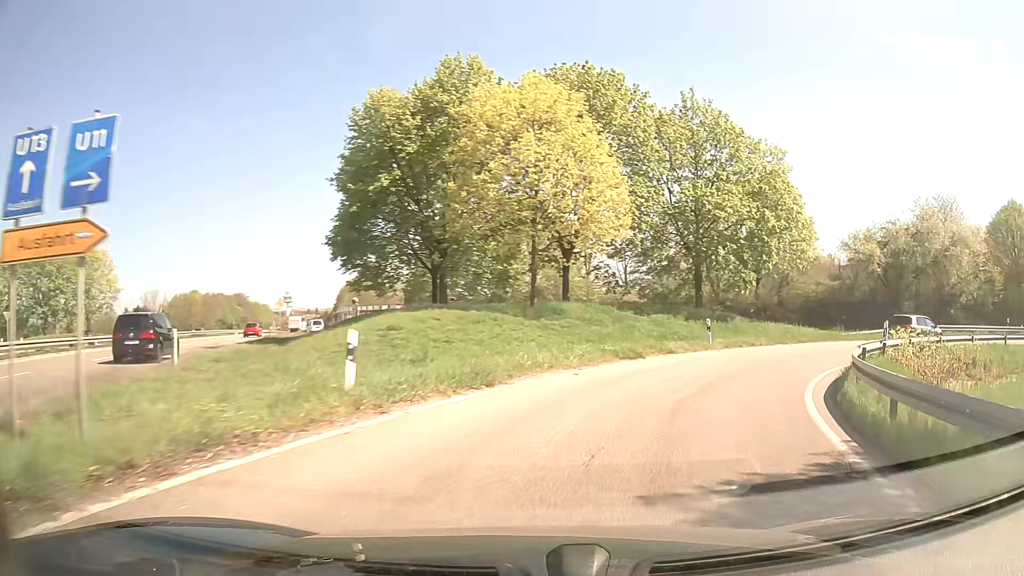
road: trunk_link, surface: asphalt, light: Day
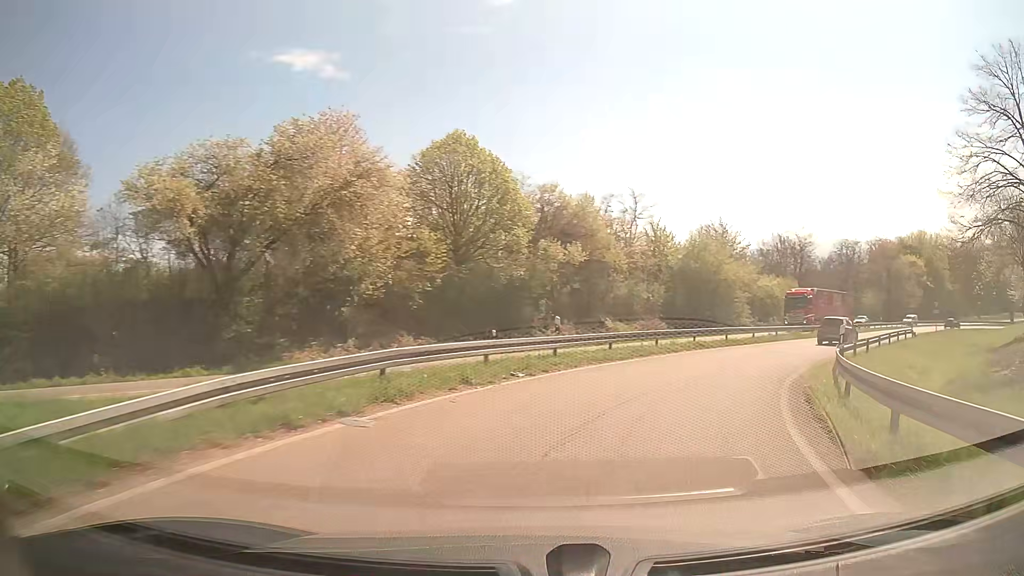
(+14.8, +27.2) m; +57°
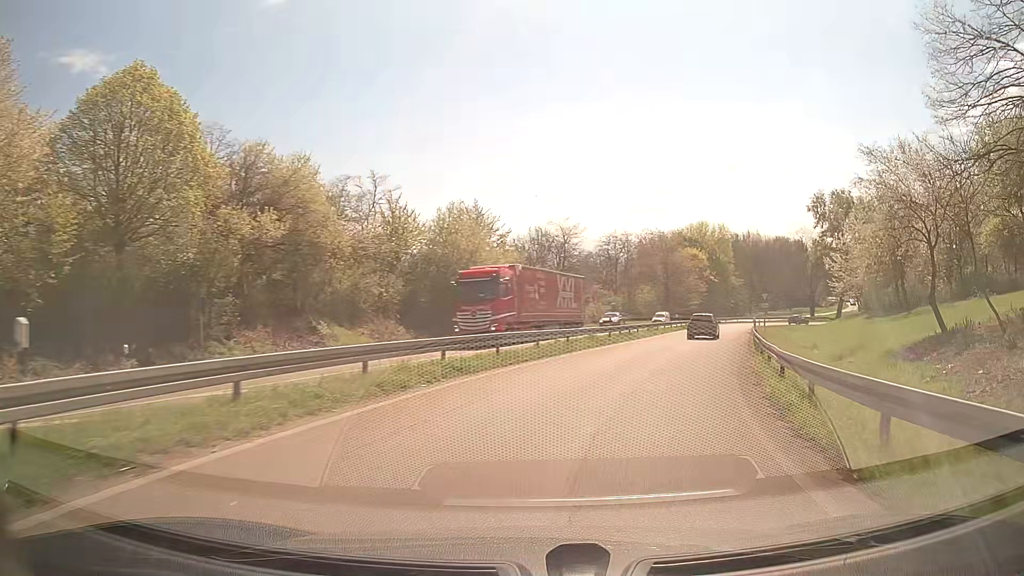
(+2.8, +13.3) m; +22°
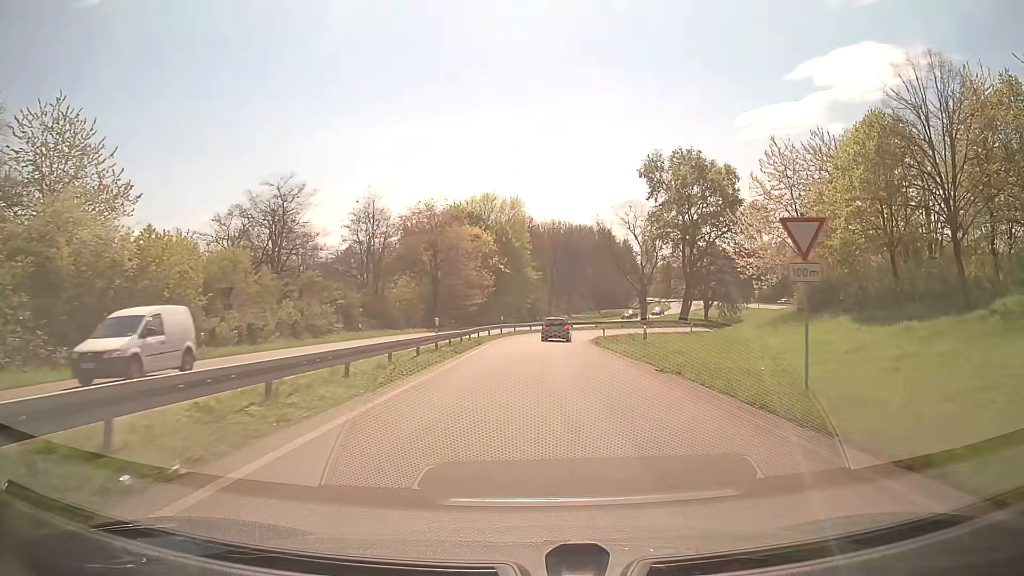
(+8.6, +36.9) m; +19°
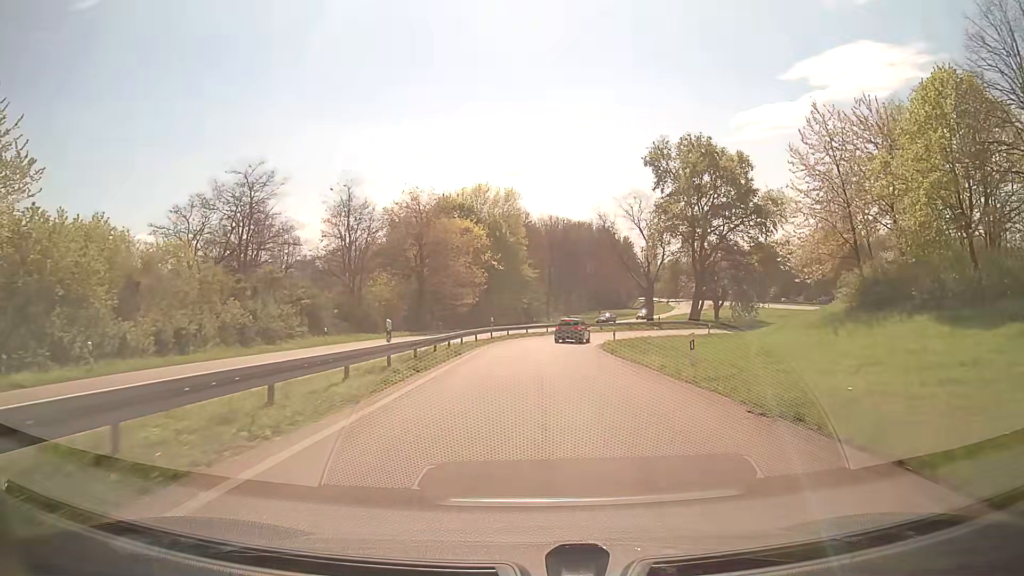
(0.0, +8.0) m; 0°
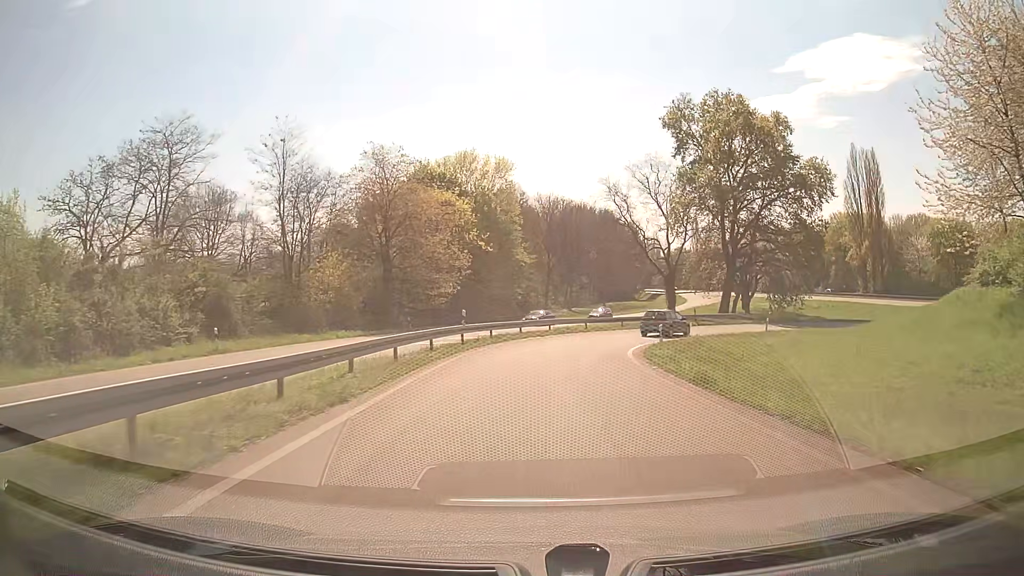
(0.0, +15.6) m; 0°
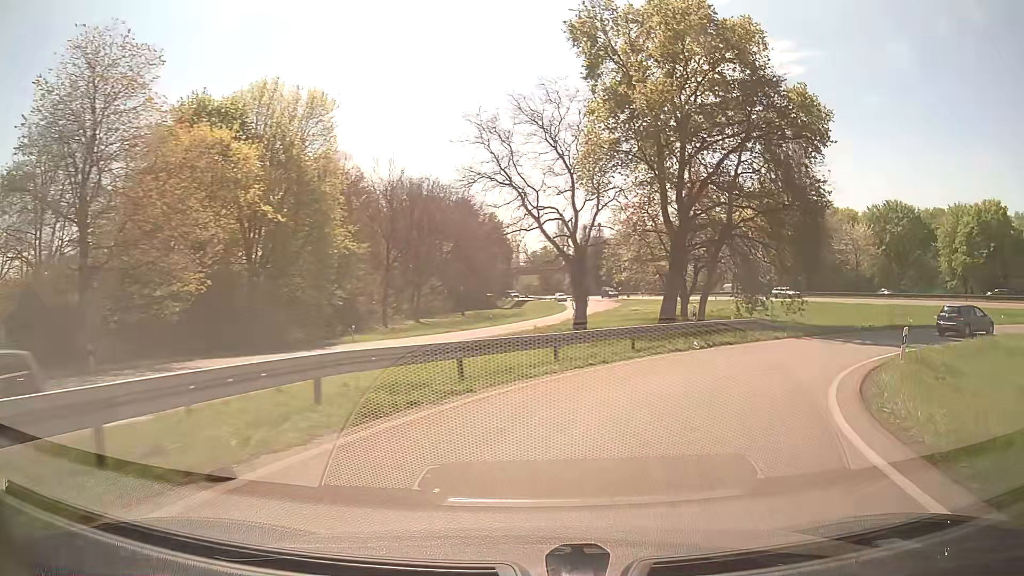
(+1.4, +27.9) m; +12°
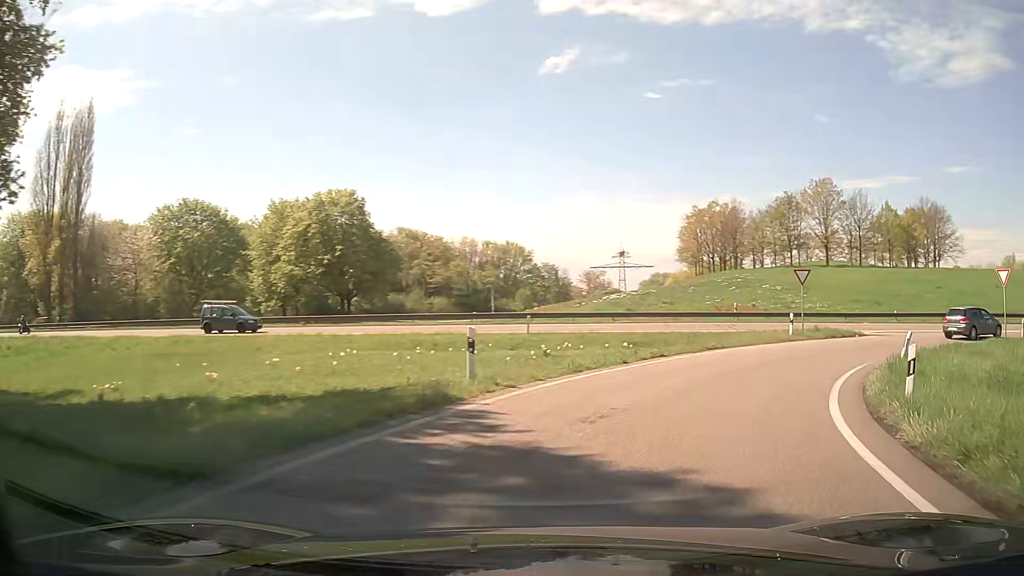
(+14.7, +26.0) m; +61°
(+2, +10) (+7, +18) (+14, +25) (+24, +28) (+34, +28) (+44, +27) (+54, +26) (+63, +24) (+73, +22) (+83, +20) m
